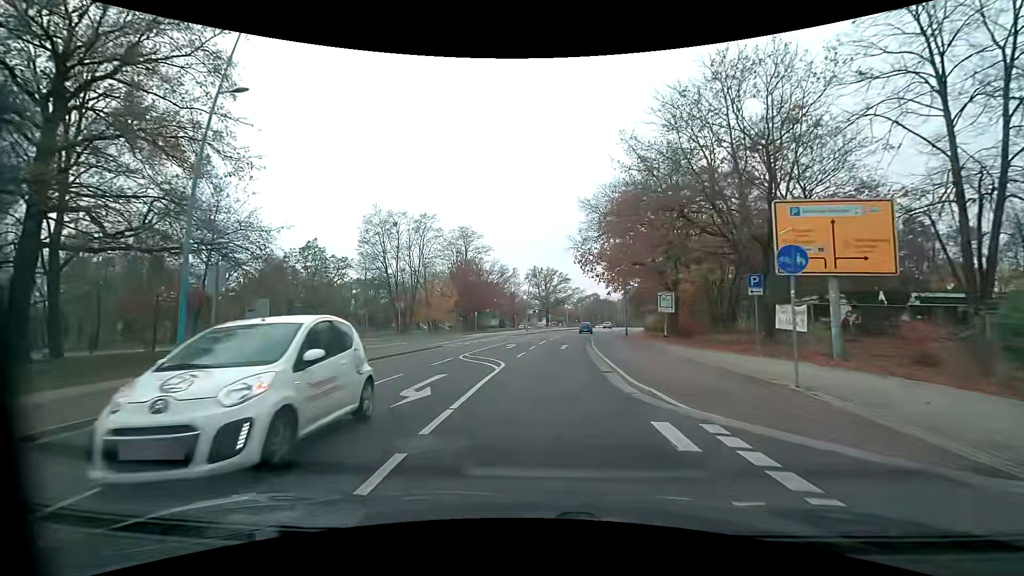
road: tertiary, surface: asphalt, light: Day
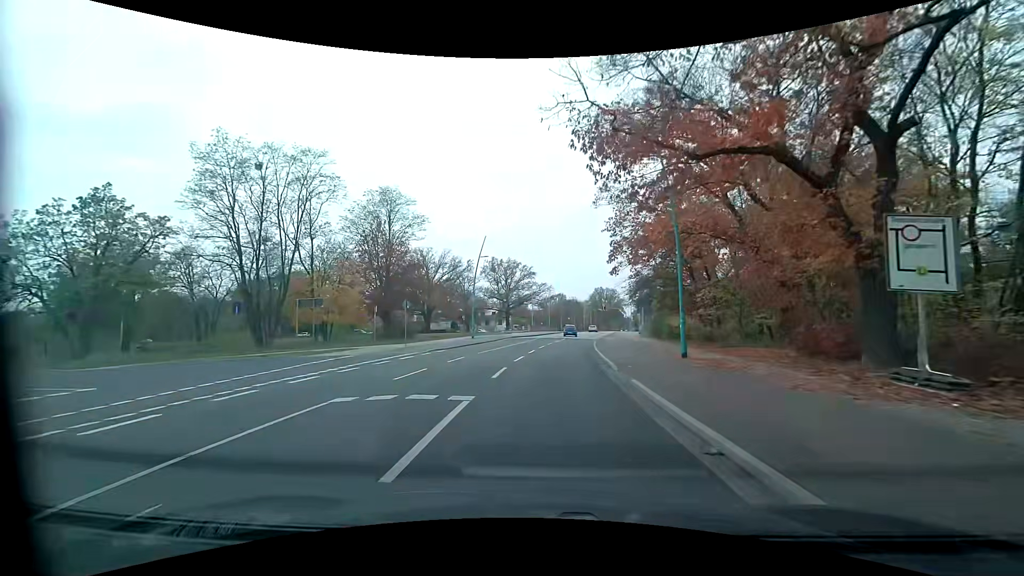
(+1.1, +27.7) m; +5°
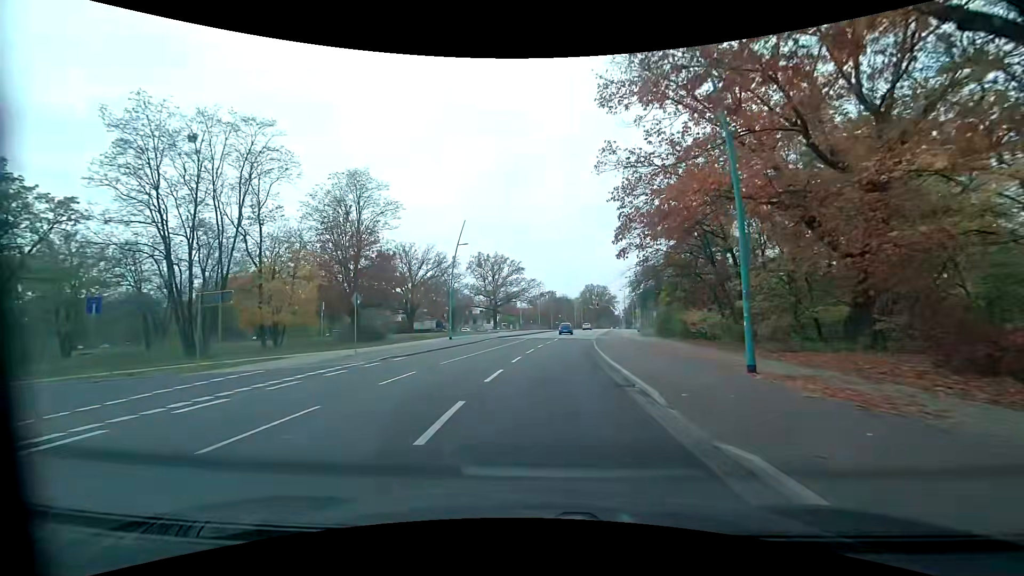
(+0.1, +7.0) m; +1°
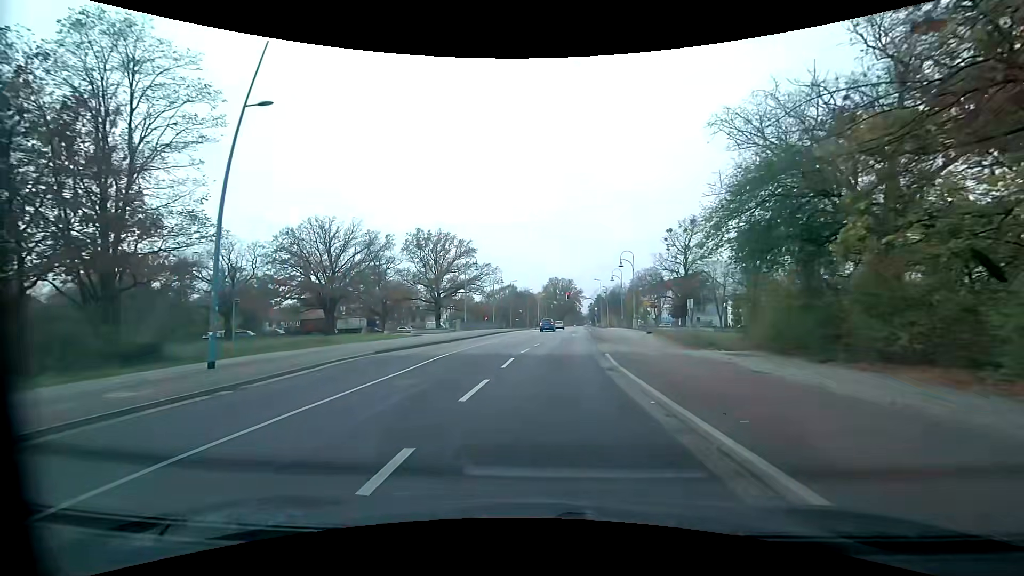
(+1.0, +26.9) m; +5°
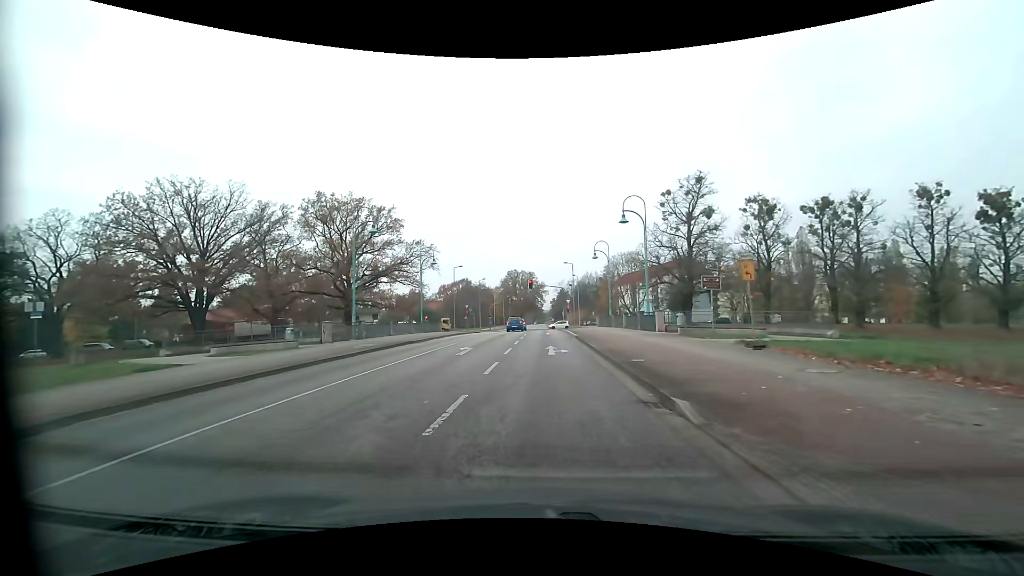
(+0.9, +26.0) m; +4°
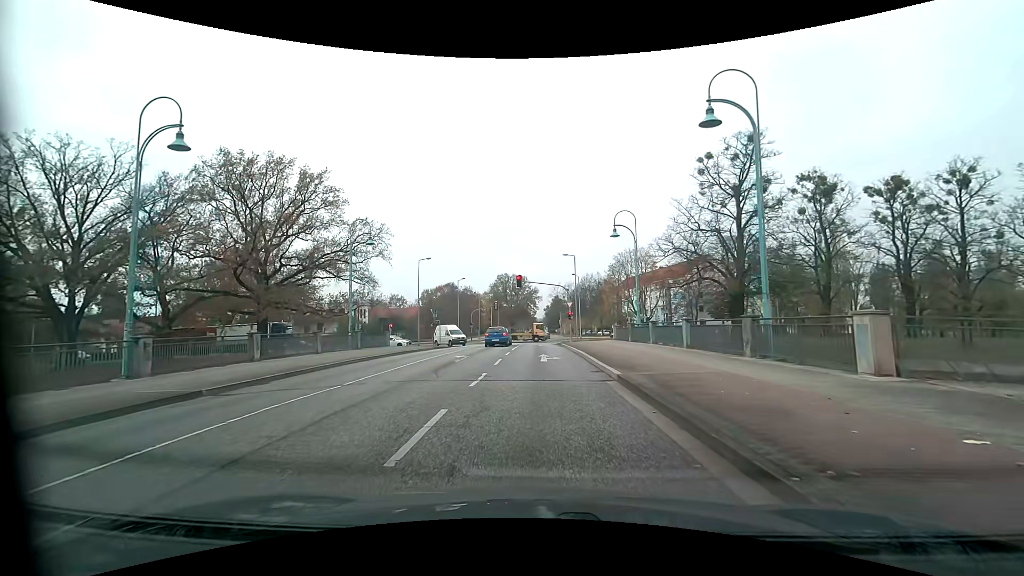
(+0.3, +18.8) m; +1°
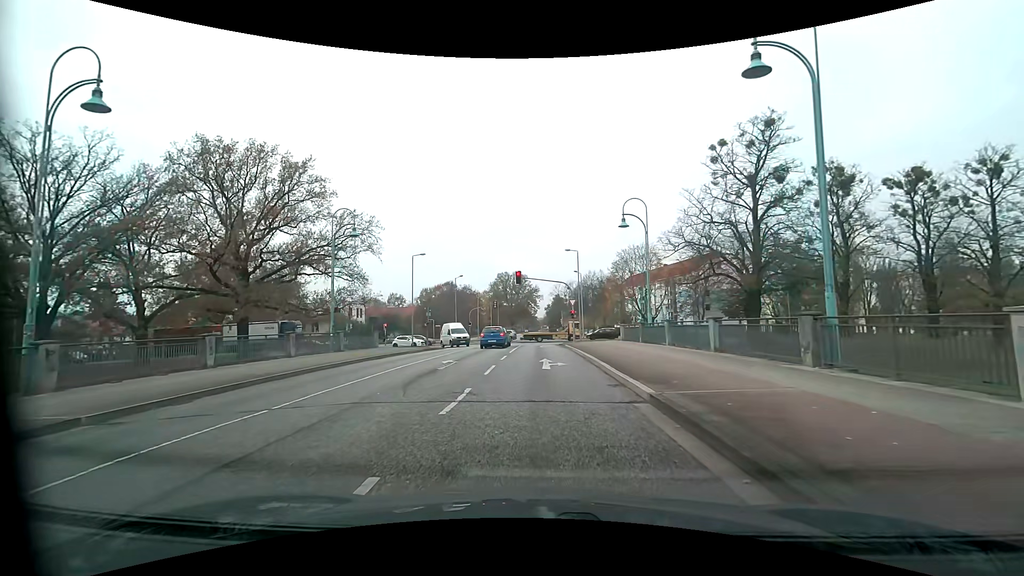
(0.0, +3.3) m; 0°
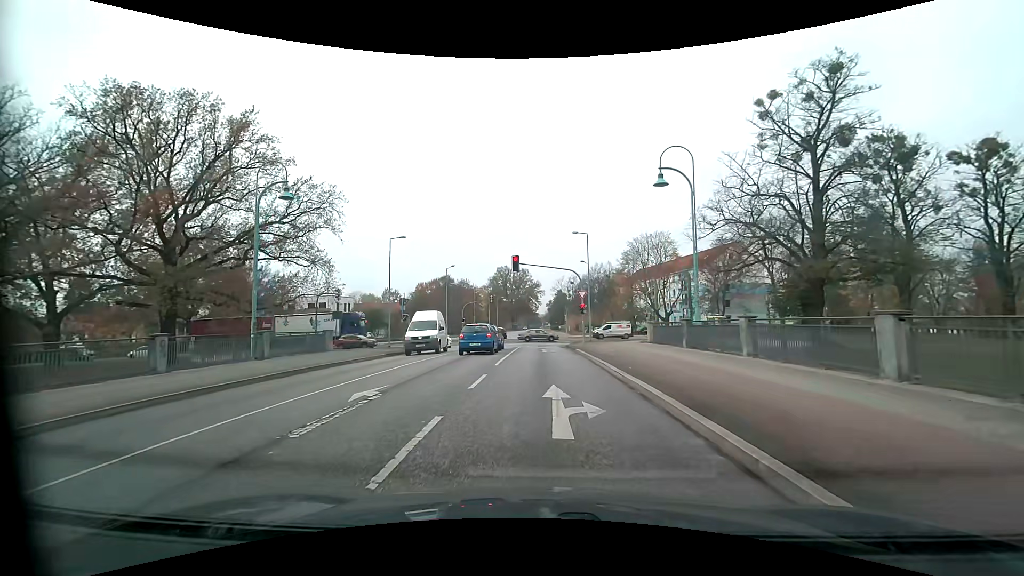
(-0.1, +9.2) m; -1°
(0, +10) (0, +20) (0, +30) (0, +40) (0, +50) (0, +60) (-1, +70) (-1, +80) (-1, +90) (-1, +100) m
